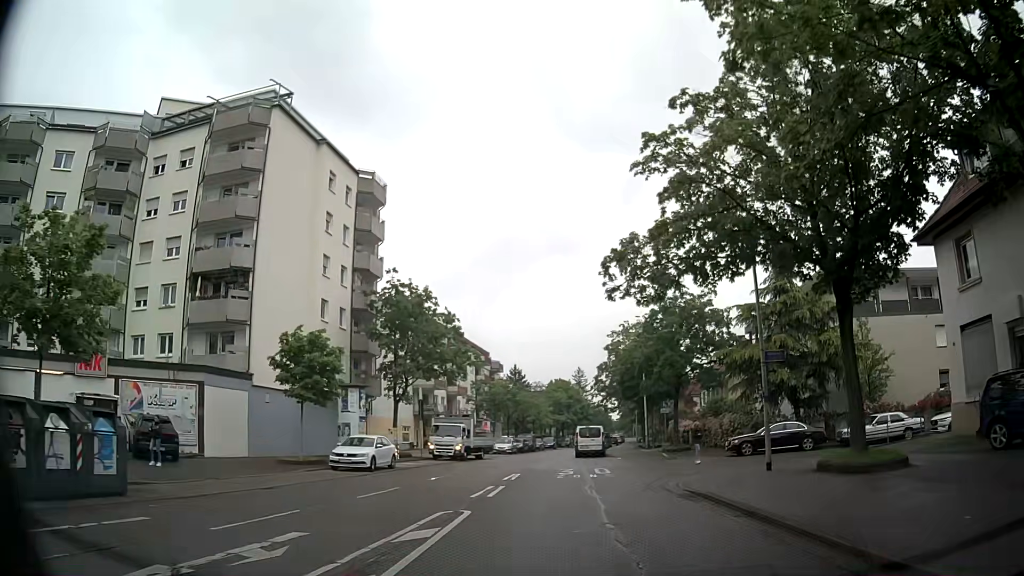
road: residential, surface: asphalt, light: Day
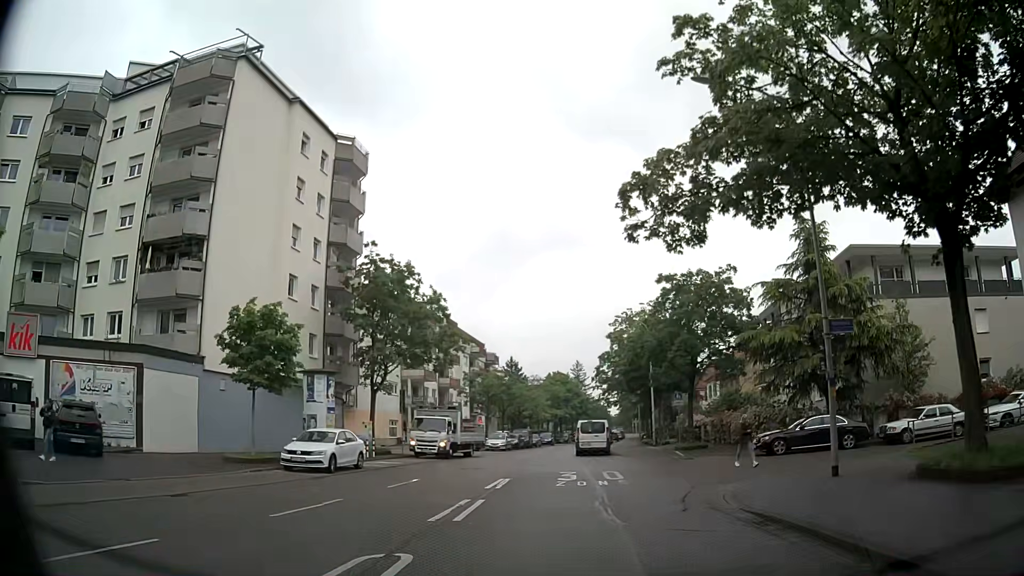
(0.0, +4.7) m; -1°
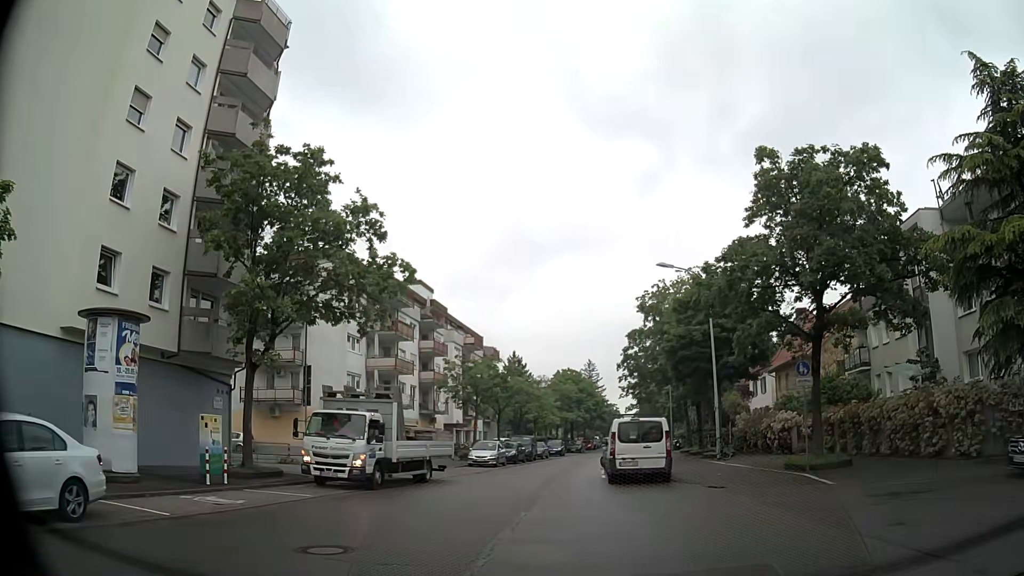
(+0.2, +16.2) m; +1°
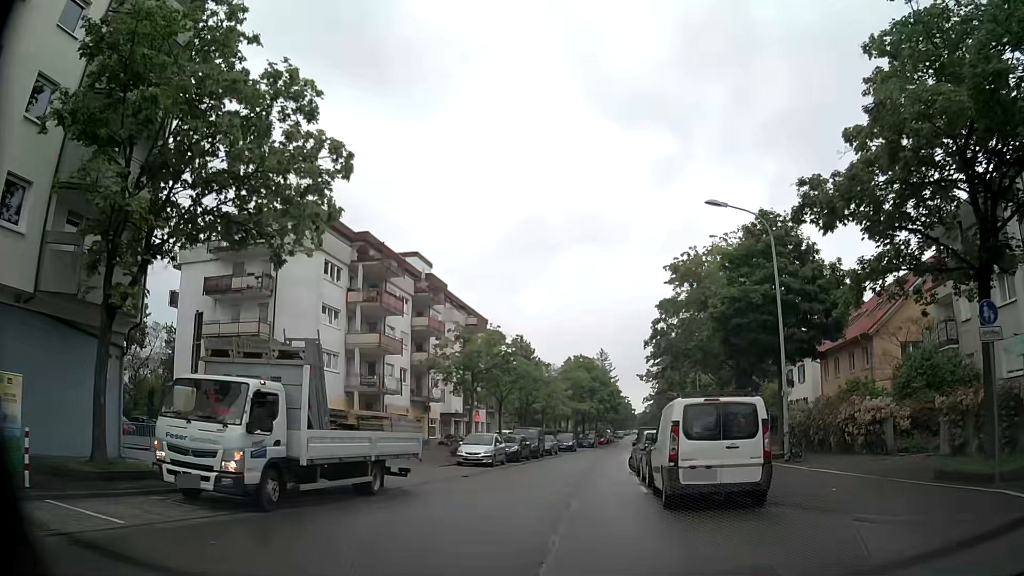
(-0.2, +8.1) m; -3°
